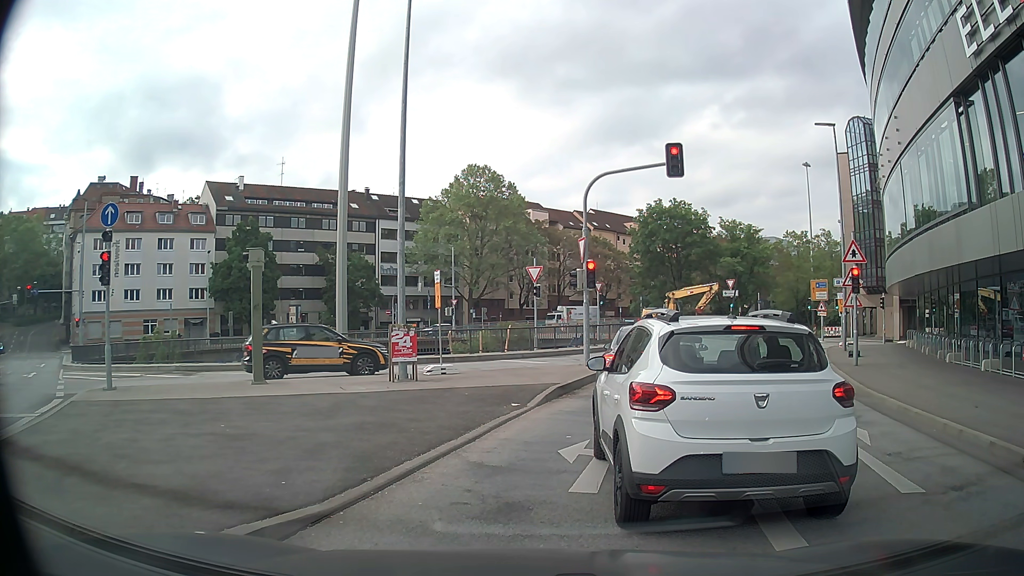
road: primary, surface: asphalt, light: Day
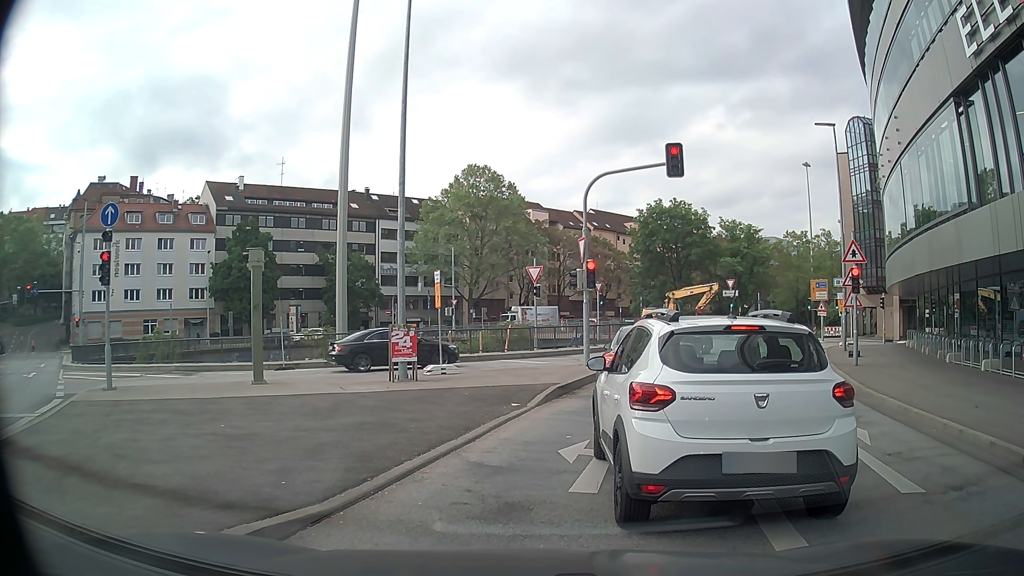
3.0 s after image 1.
(0.0, 0.0) m; 0°
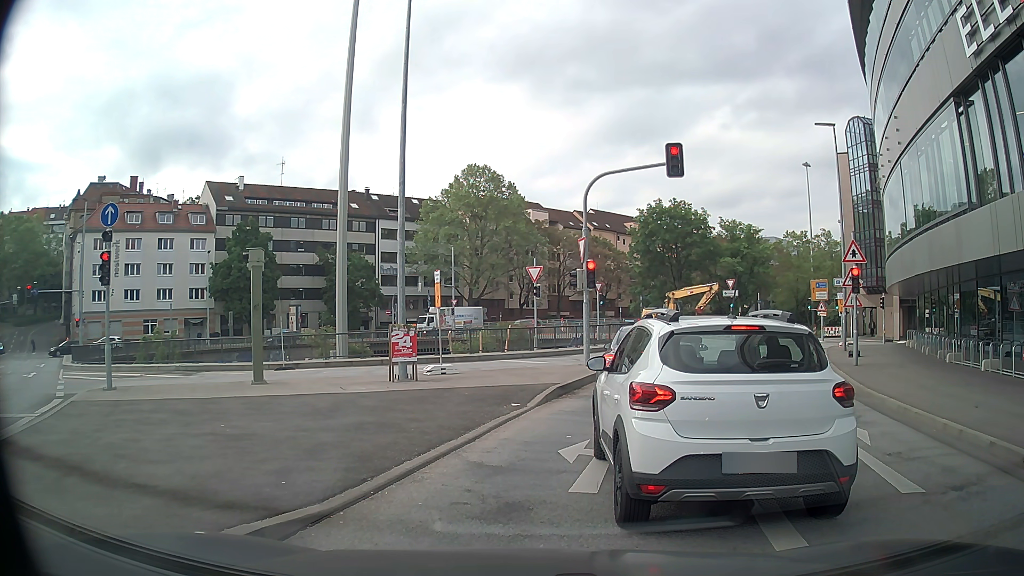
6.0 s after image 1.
(0.0, 0.0) m; 0°
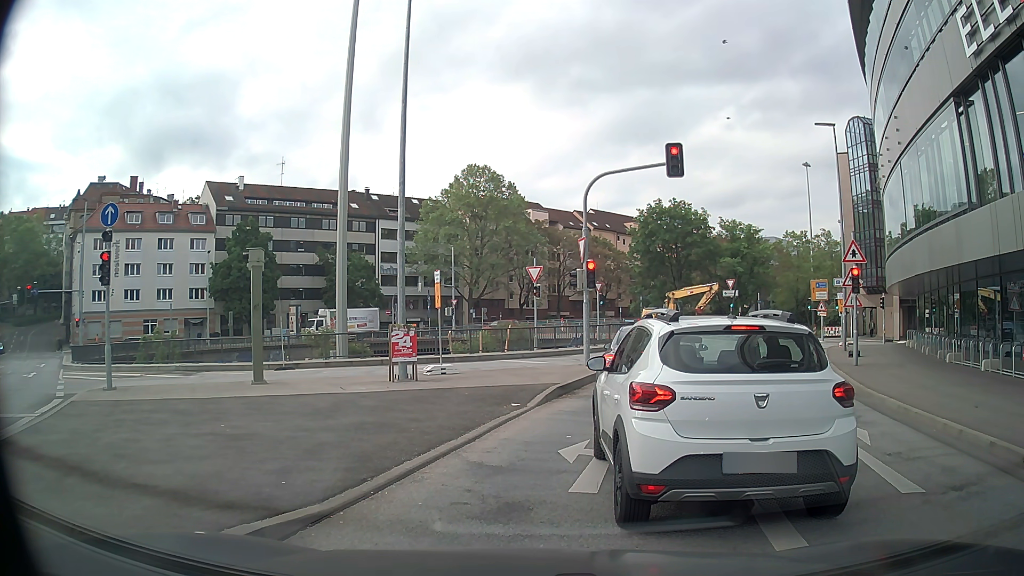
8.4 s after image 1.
(0.0, 0.0) m; 0°
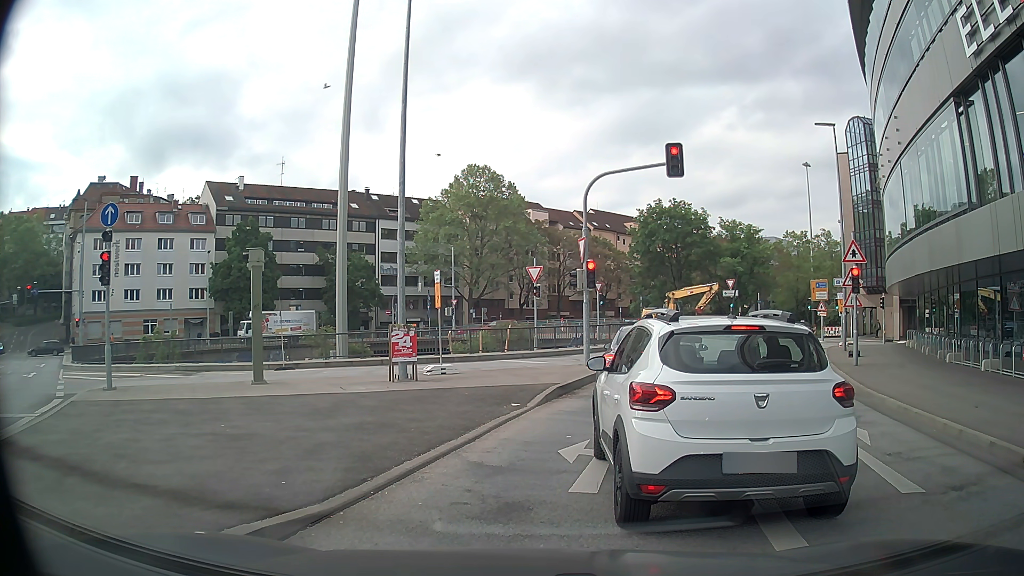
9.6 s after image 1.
(0.0, 0.0) m; 0°
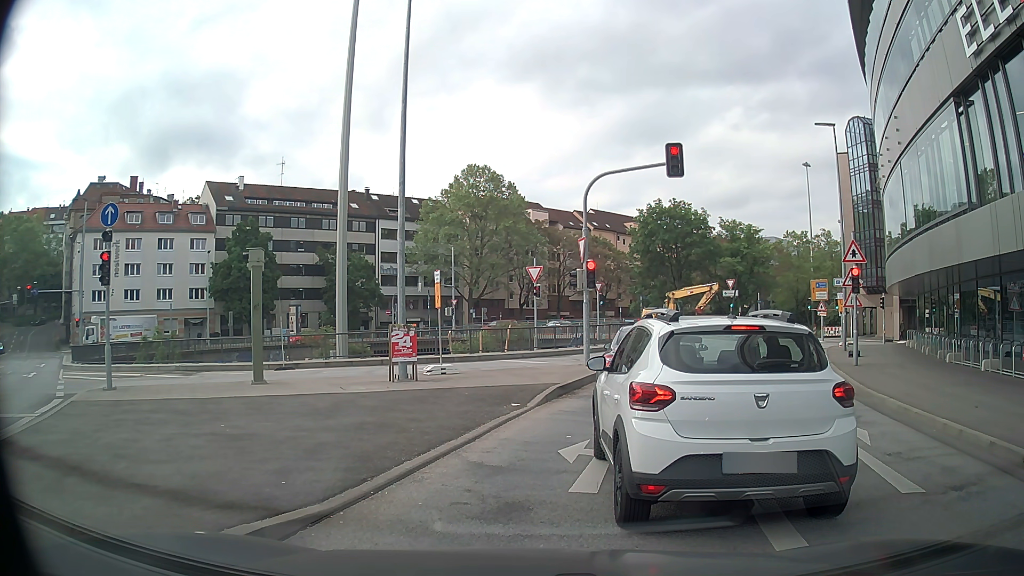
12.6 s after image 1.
(0.0, 0.0) m; 0°
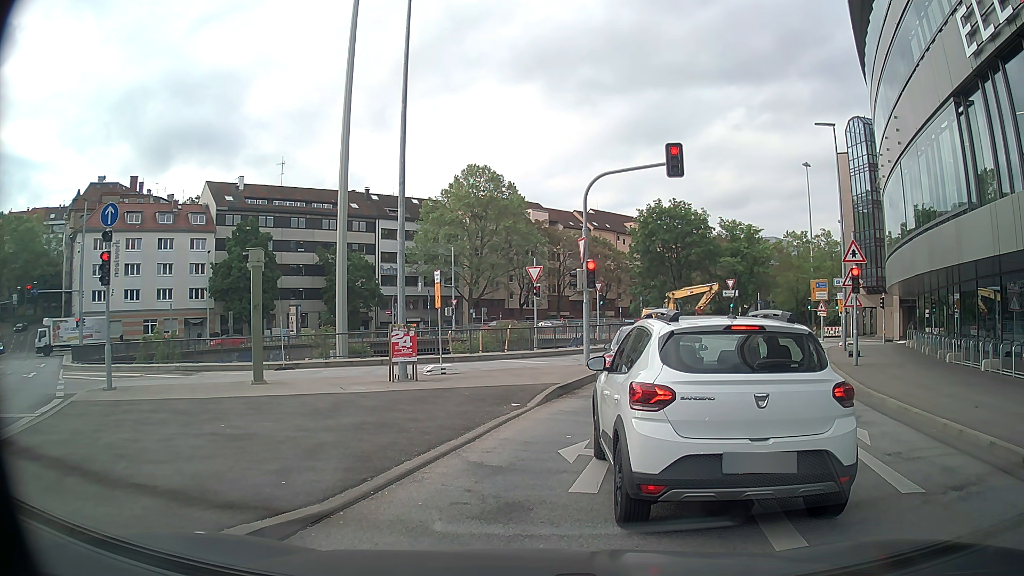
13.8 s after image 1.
(0.0, 0.0) m; 0°
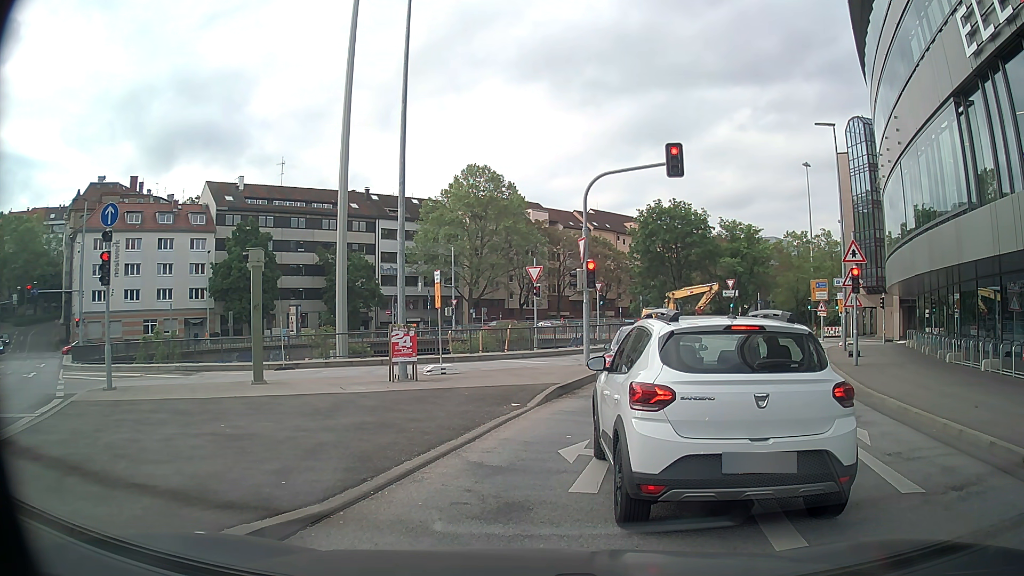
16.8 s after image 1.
(0.0, 0.0) m; 0°
